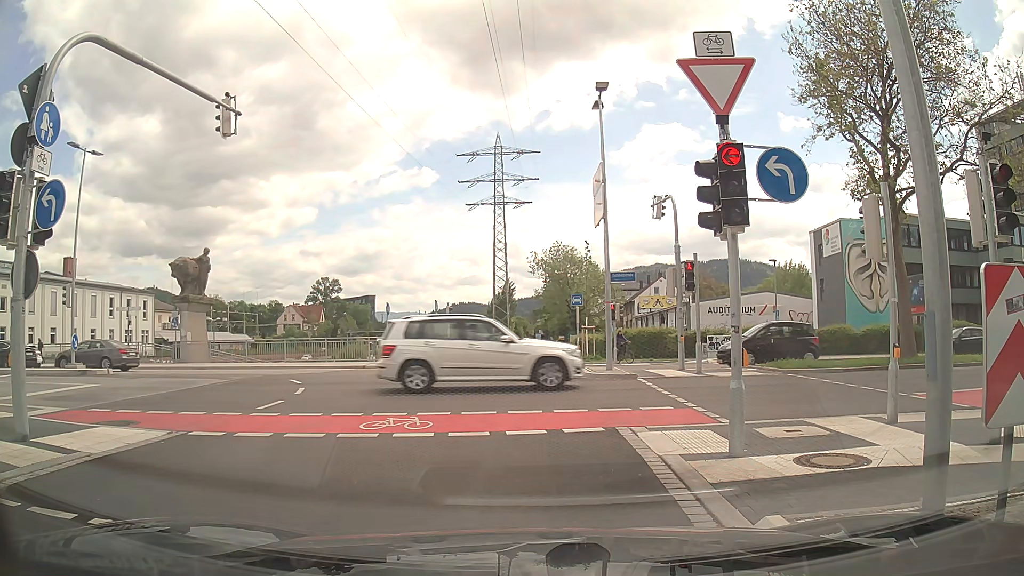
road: trunk_link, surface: asphalt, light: Day
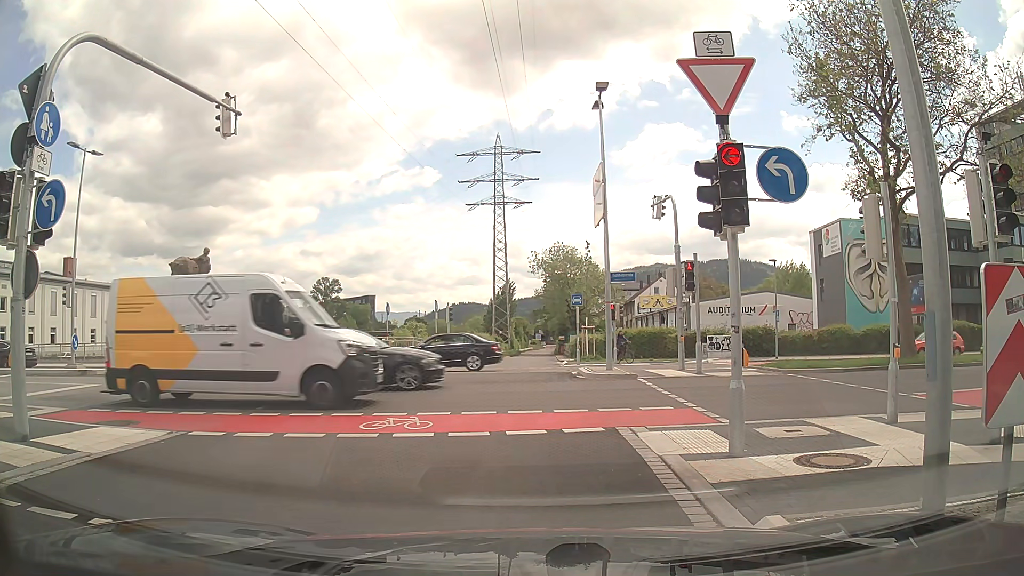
(0.0, 0.0) m; 0°
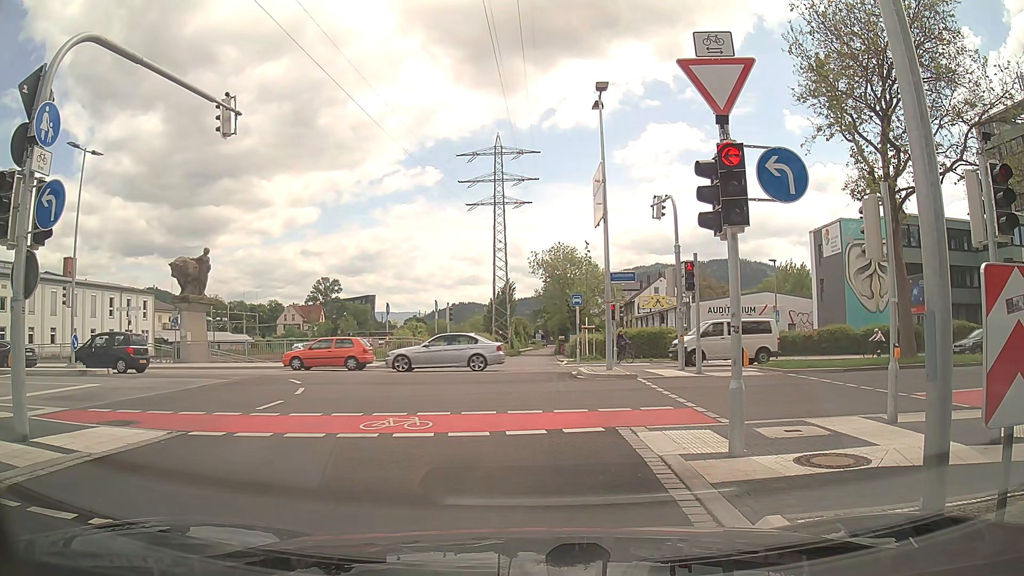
(0.0, 0.0) m; 0°
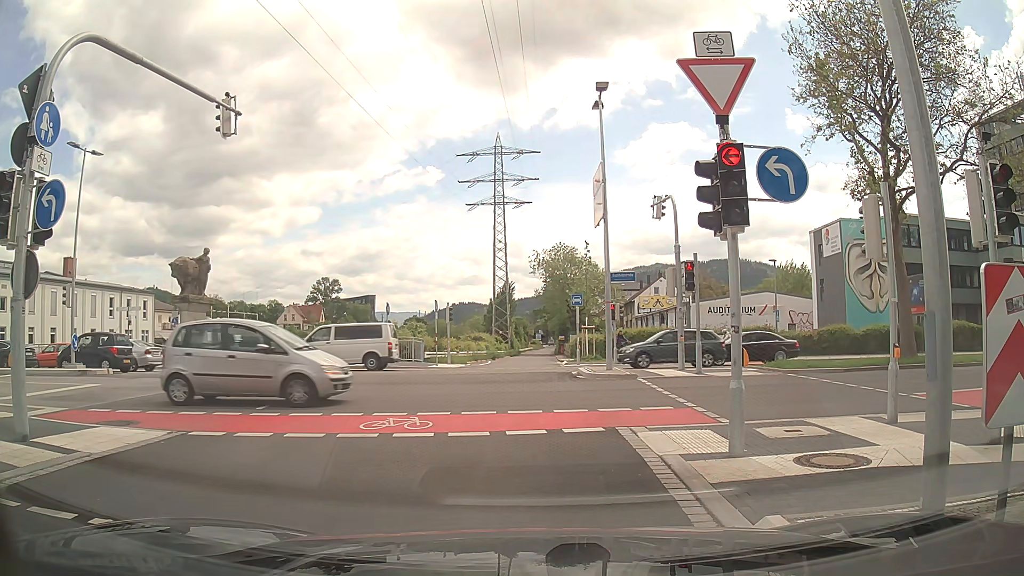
(0.0, 0.0) m; 0°
